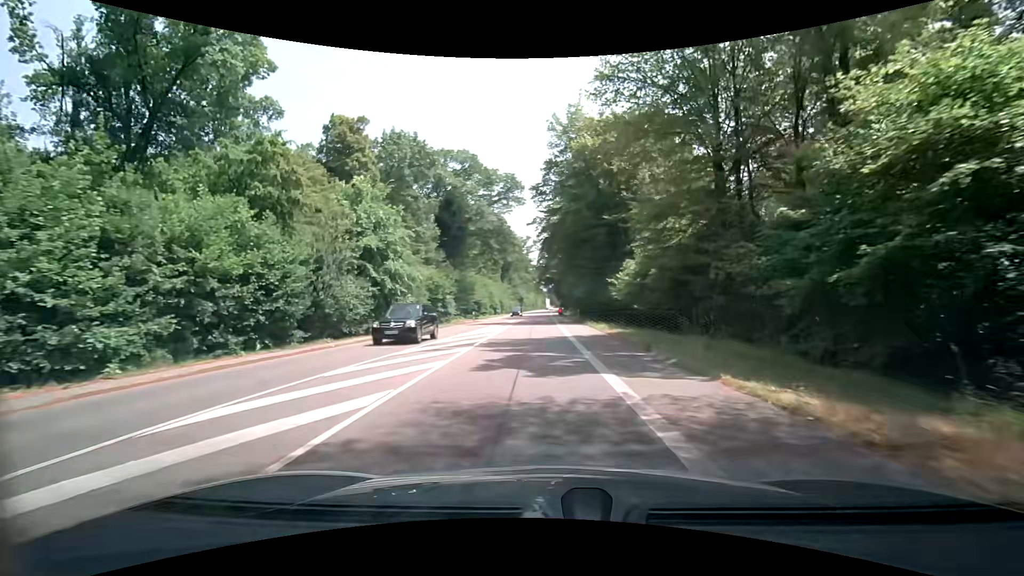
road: secondary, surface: asphalt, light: Day
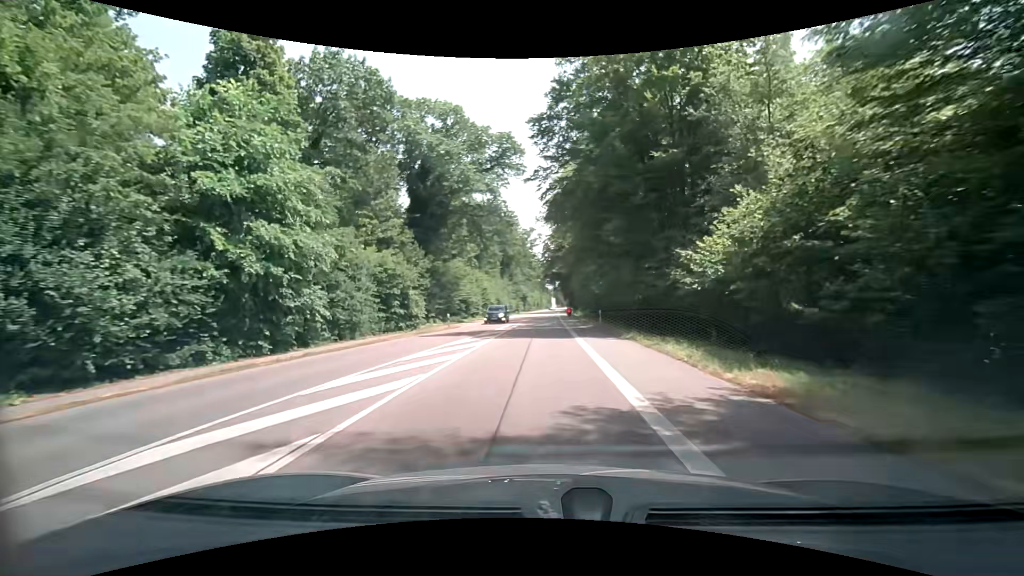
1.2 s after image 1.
(+0.1, +16.1) m; 0°
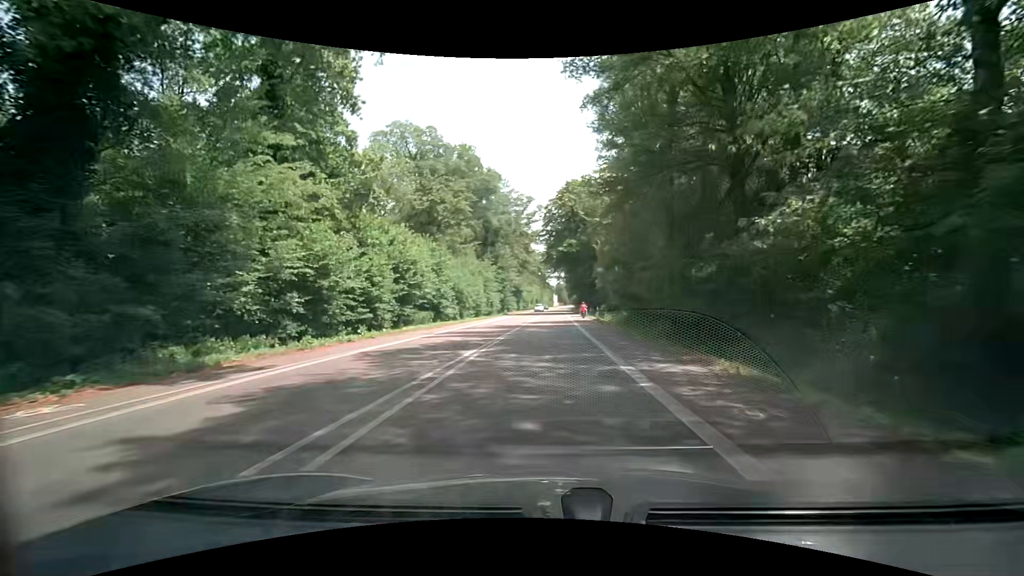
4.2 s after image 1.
(-0.3, +39.3) m; -1°
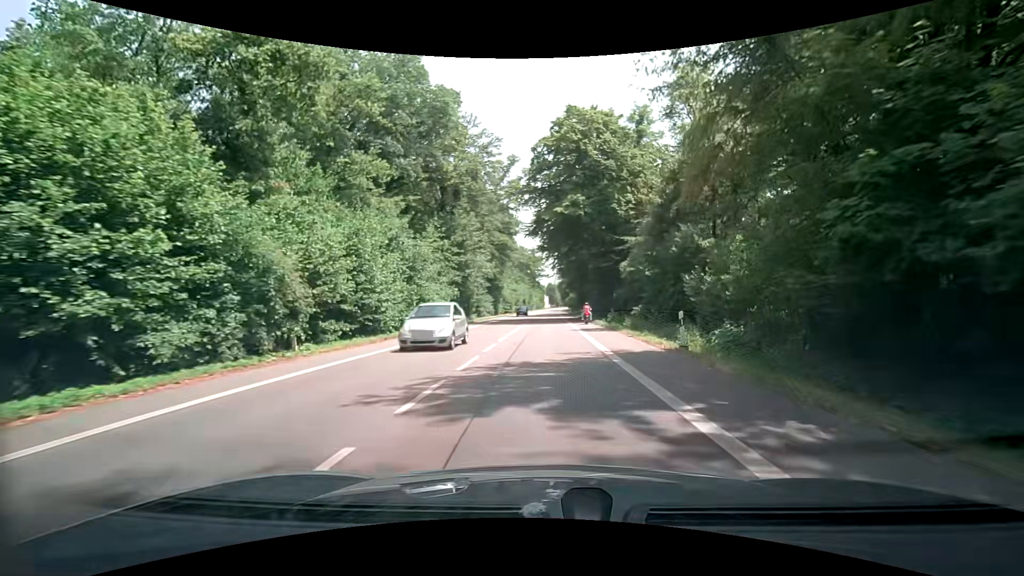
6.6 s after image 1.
(+0.4, +30.6) m; +1°
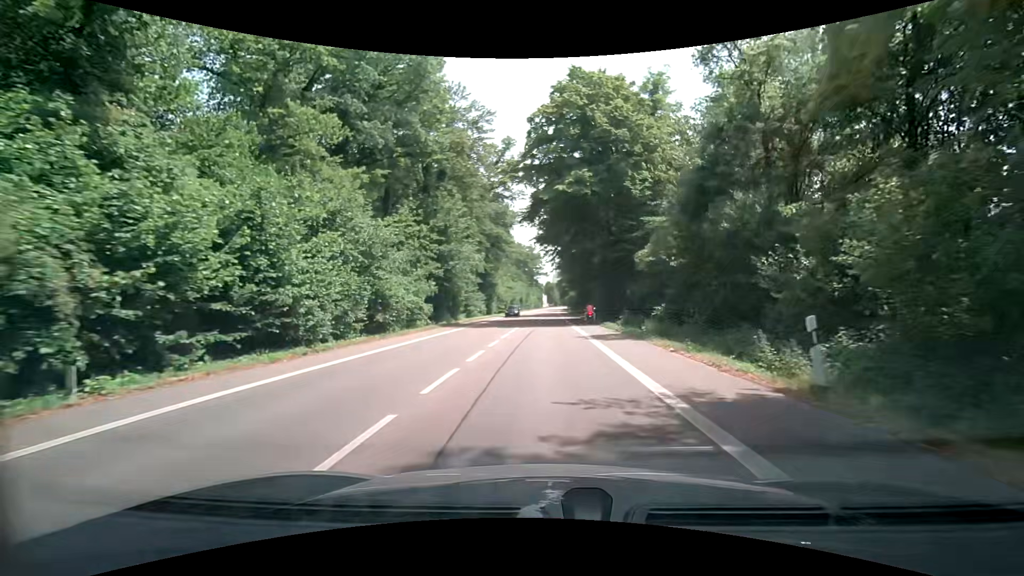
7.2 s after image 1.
(0.0, +7.6) m; 0°
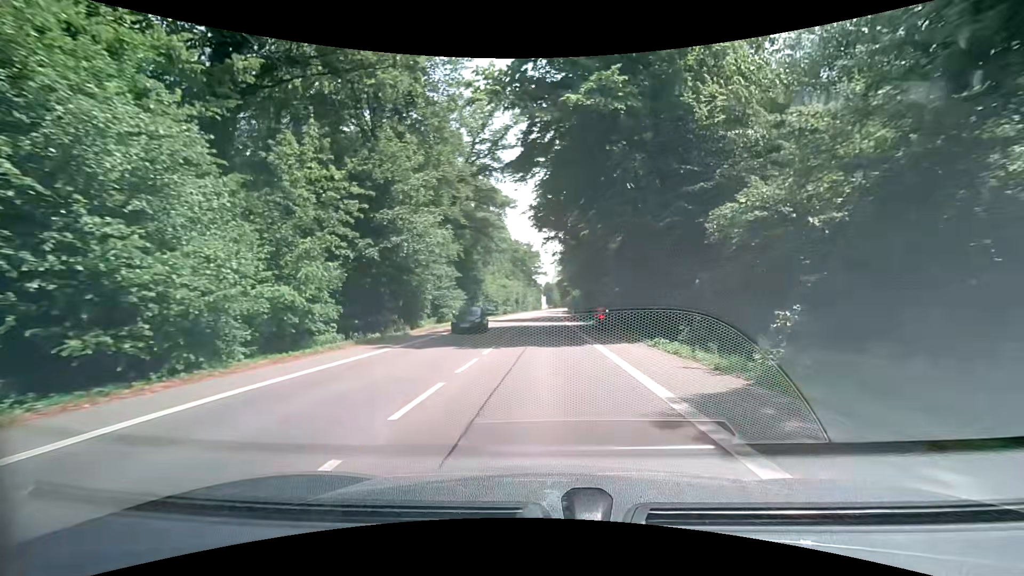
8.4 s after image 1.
(+0.2, +15.3) m; 0°
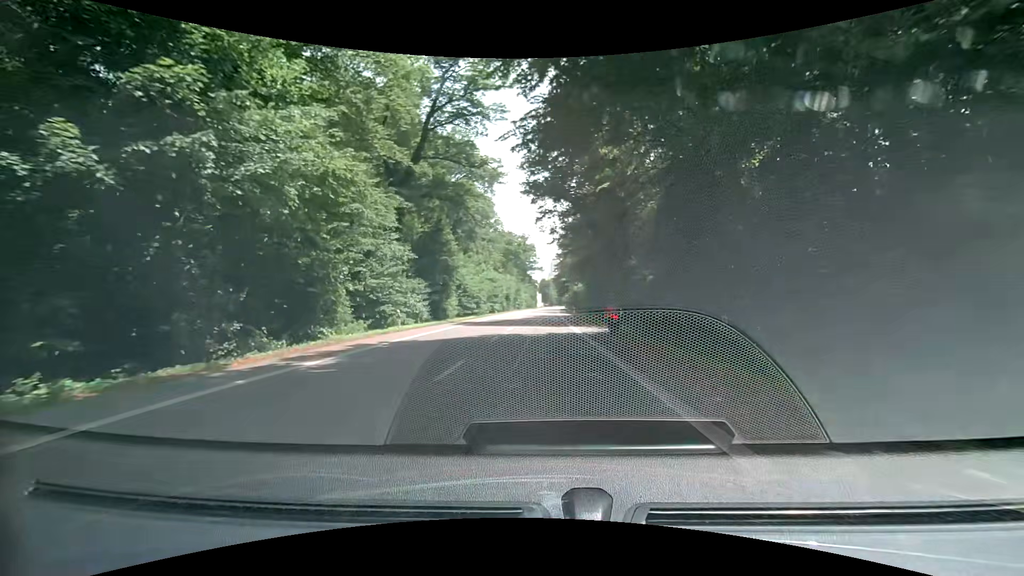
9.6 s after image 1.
(+0.2, +15.3) m; +1°
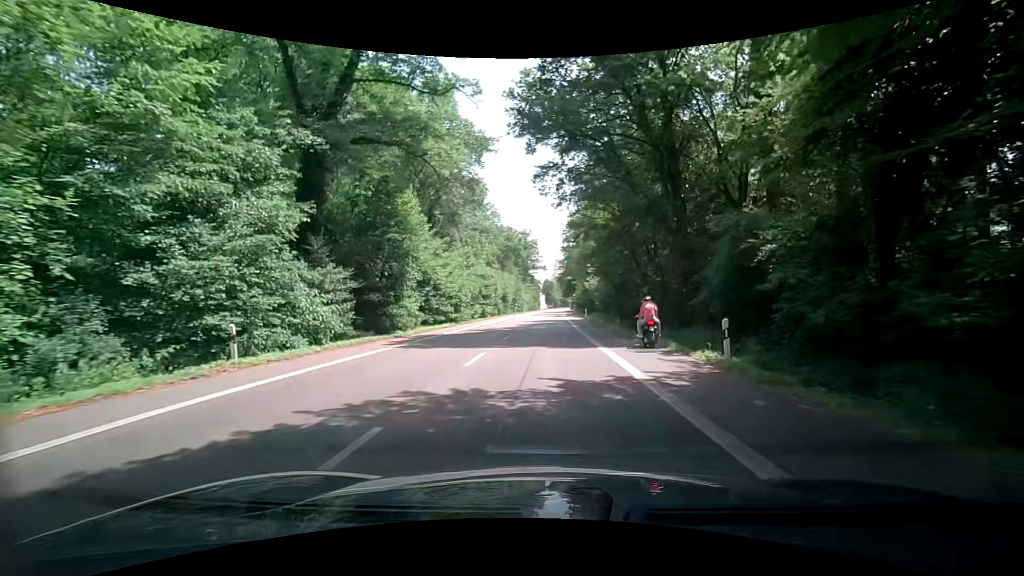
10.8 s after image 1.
(+0.1, +15.2) m; 0°
(0, +10) (0, +20) (0, +30) (0, +40) (-1, +50) (-1, +60) (-1, +70) (-1, +80) (0, +90) (0, +100) m
